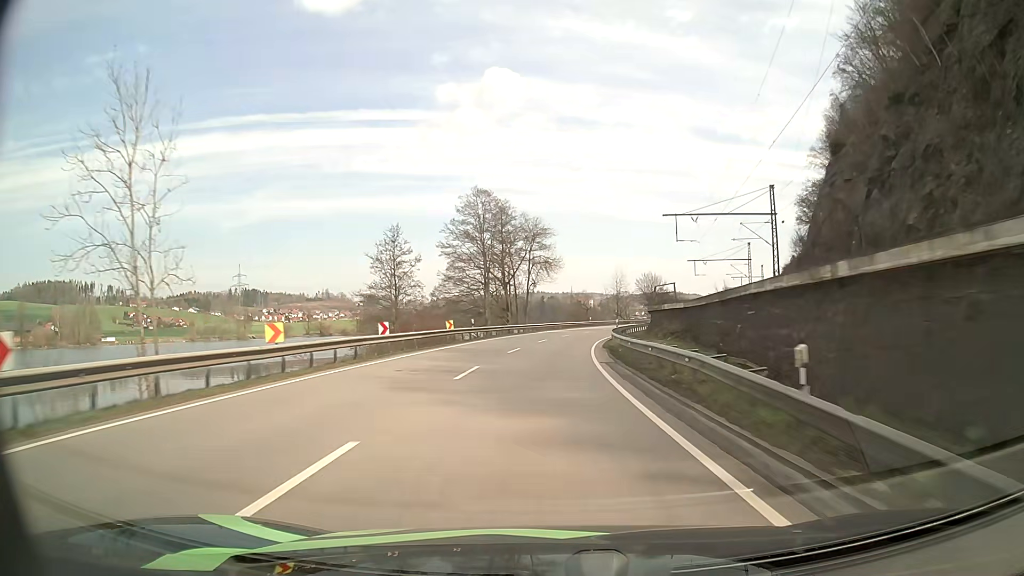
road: primary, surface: asphalt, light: Day
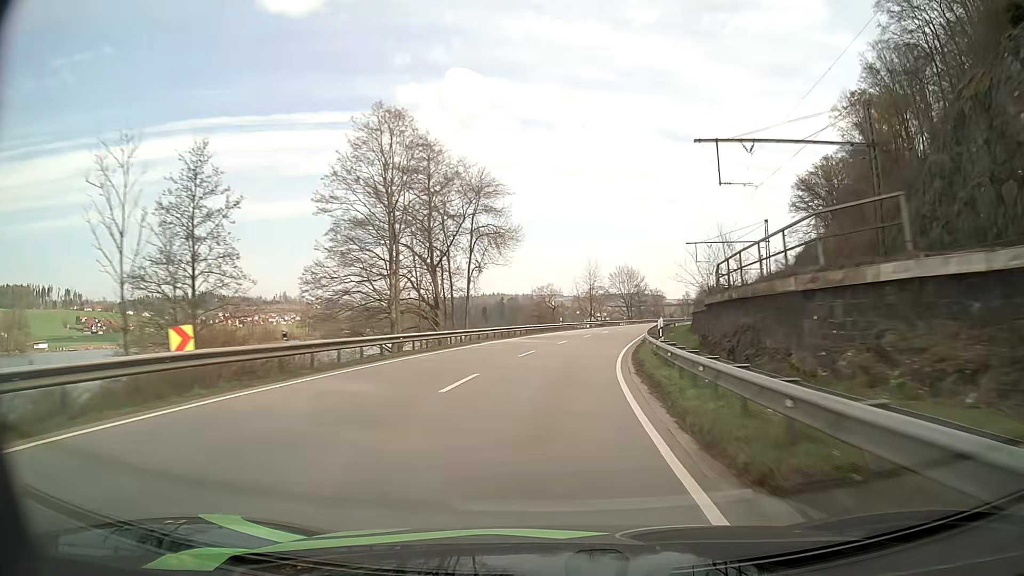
(+0.6, +26.7) m; +3°
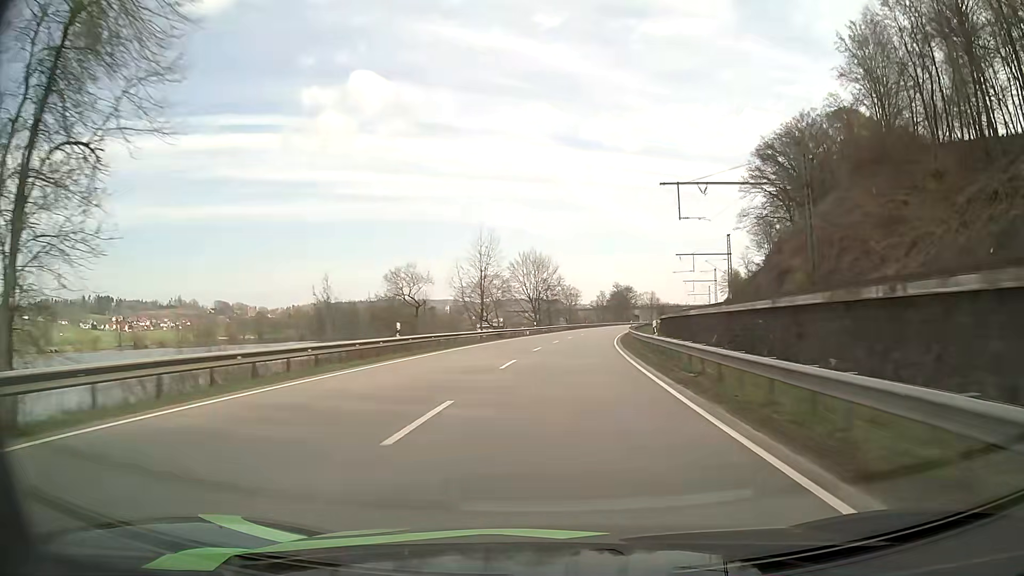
(+3.2, +40.2) m; +9°
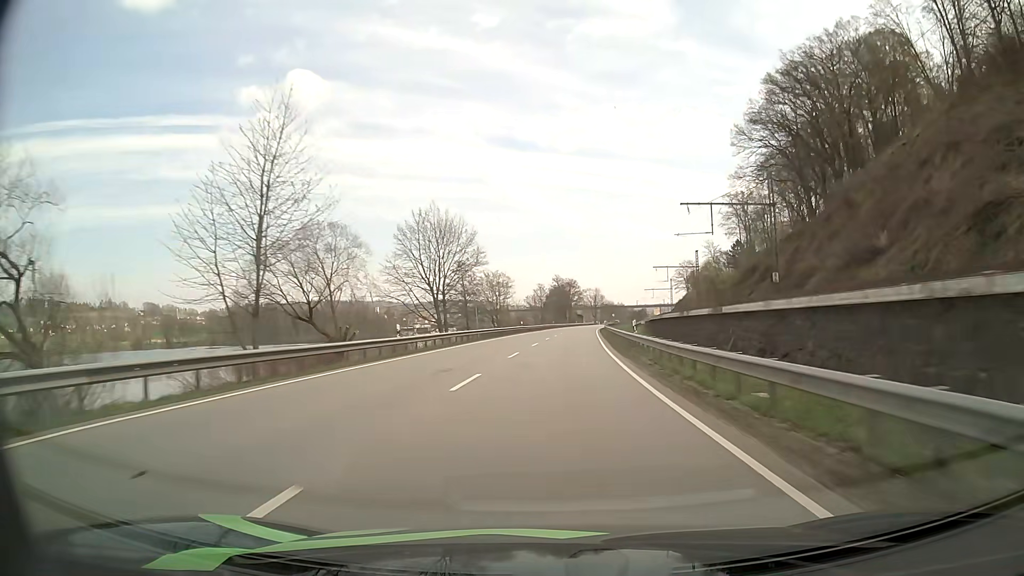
(+2.2, +41.7) m; +6°
(0, +10) (0, +20) (+1, +30) (+1, +40) (+2, +50) (+3, +60) (+3, +70) (+4, +80) (+5, +90) (+6, +100) m
